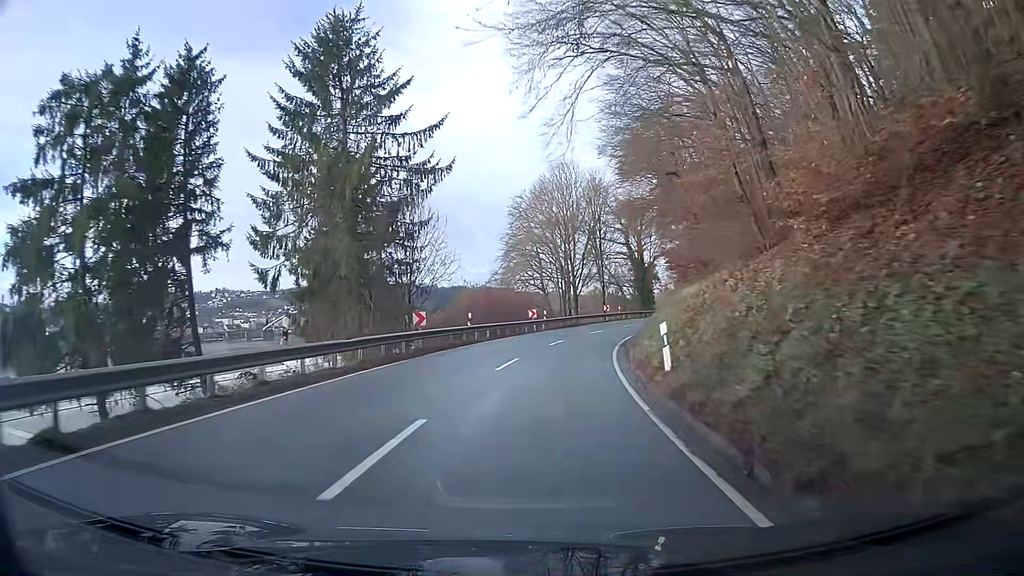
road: secondary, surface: asphalt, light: Day
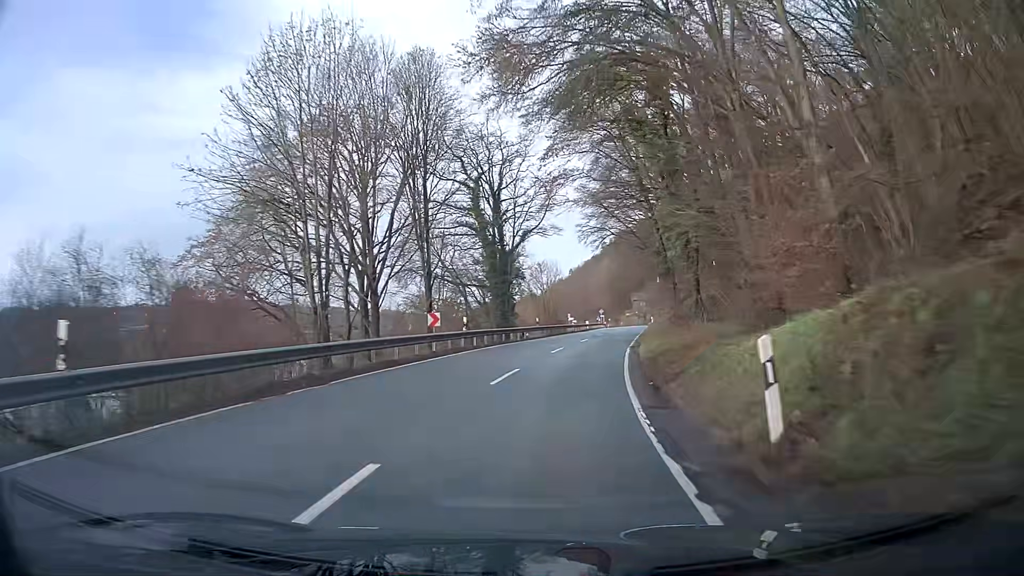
(+4.5, +38.9) m; +15°
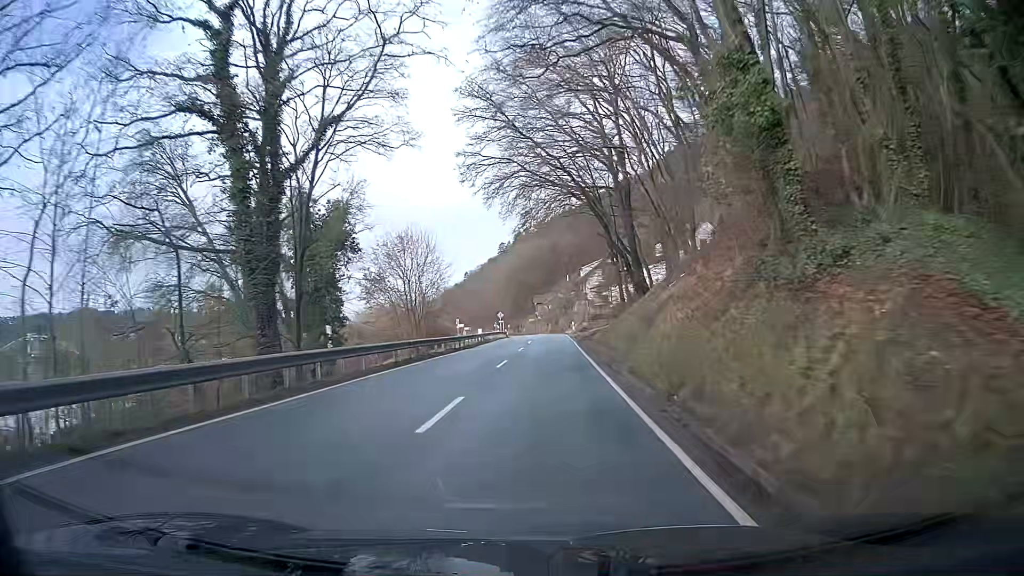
(+2.1, +29.9) m; +7°
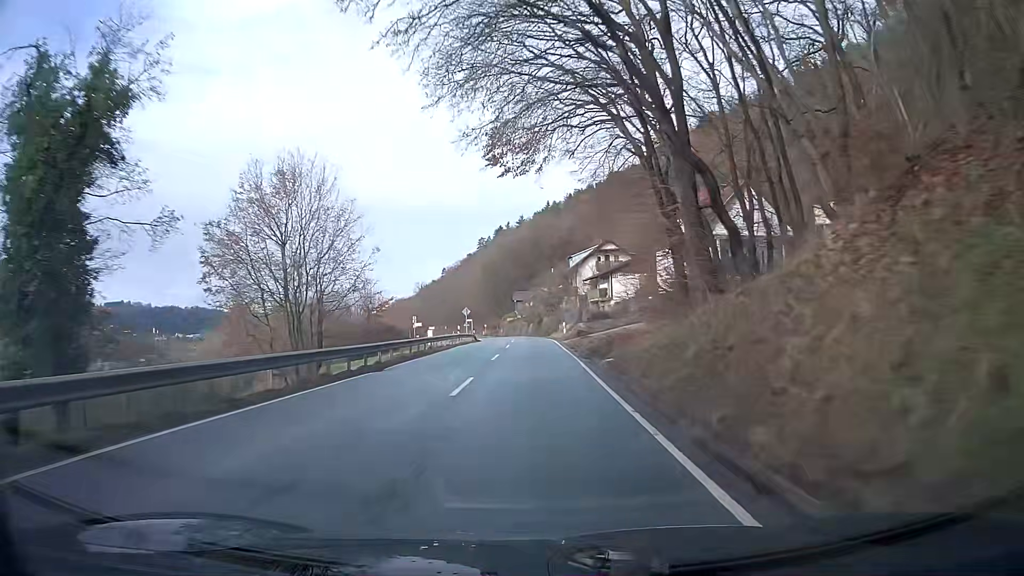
(+0.5, +20.4) m; +2°
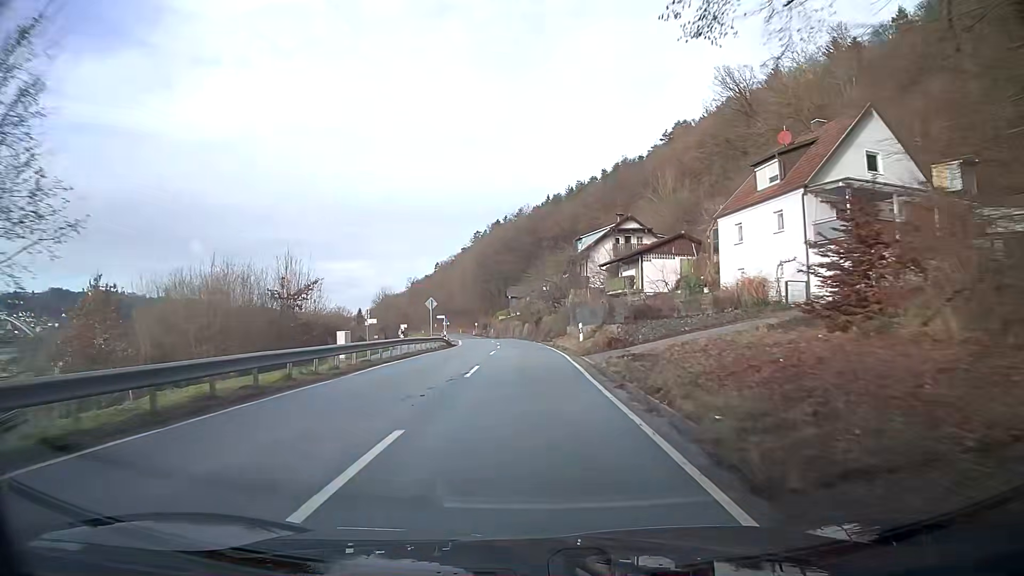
(0.0, +20.4) m; 0°
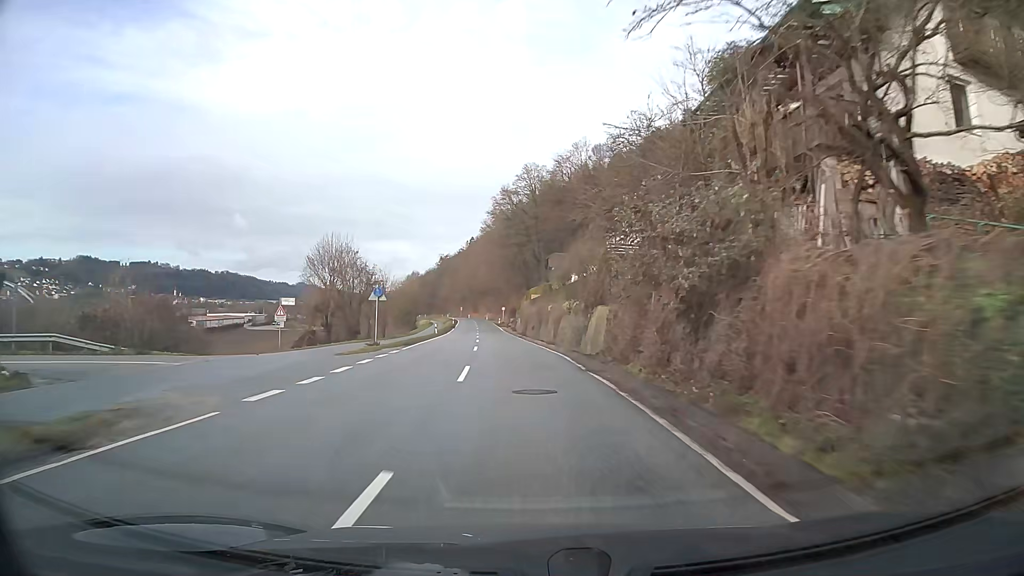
(-1.4, +51.9) m; -4°
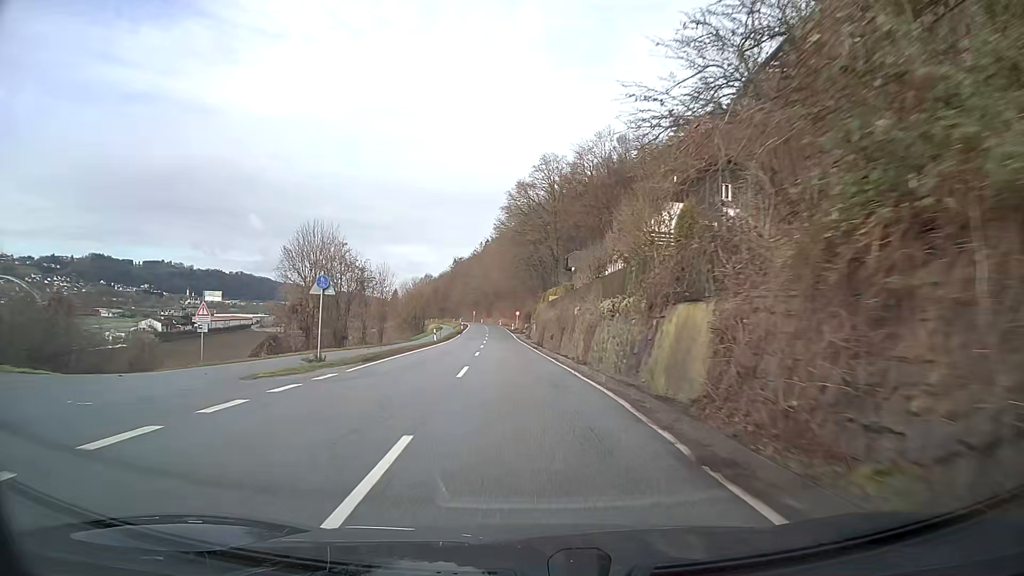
(-0.1, +10.5) m; -1°
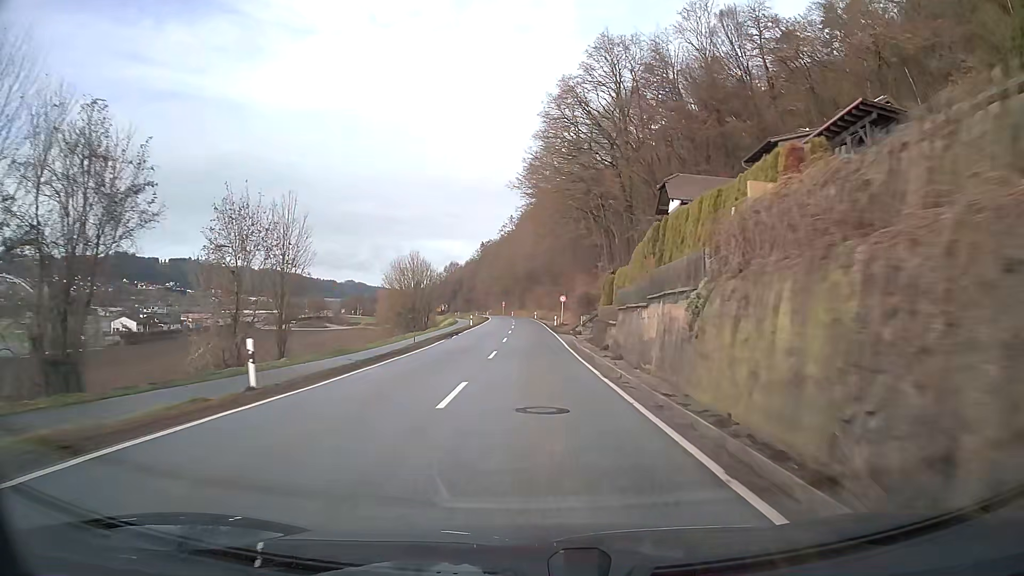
(-1.3, +42.4) m; -2°
